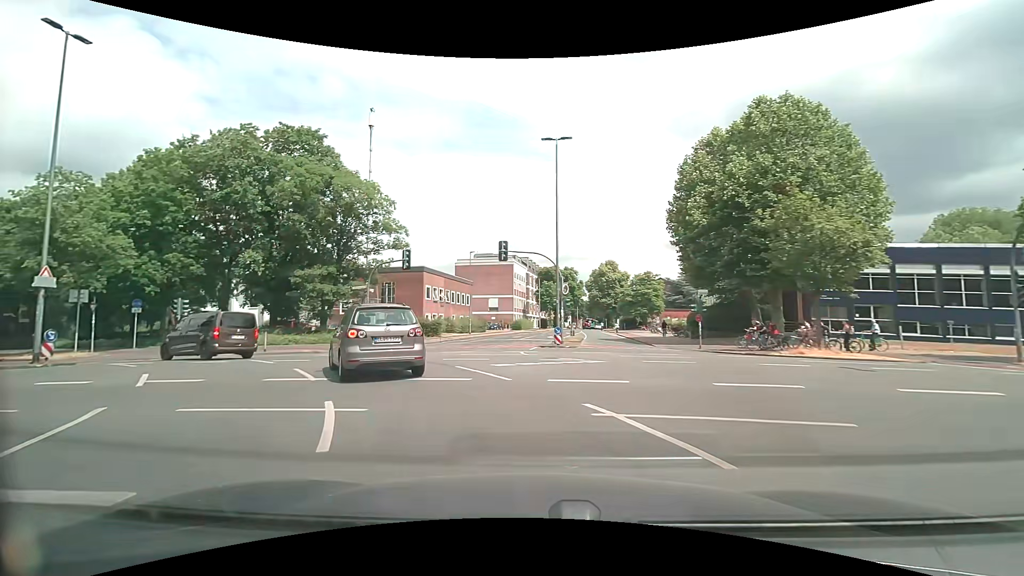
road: tertiary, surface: asphalt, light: Day
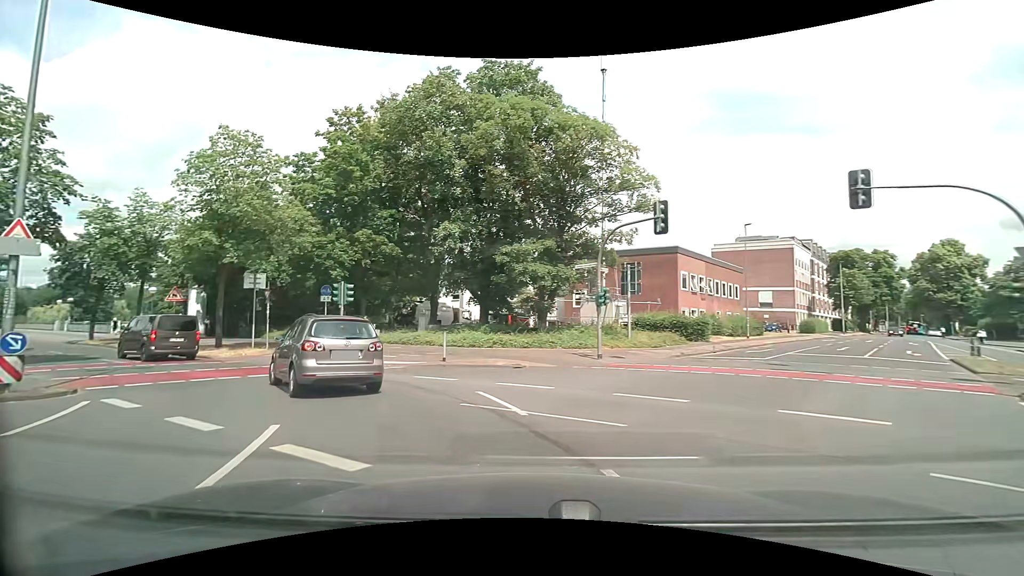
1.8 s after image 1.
(-3.0, +13.5) m; -25°
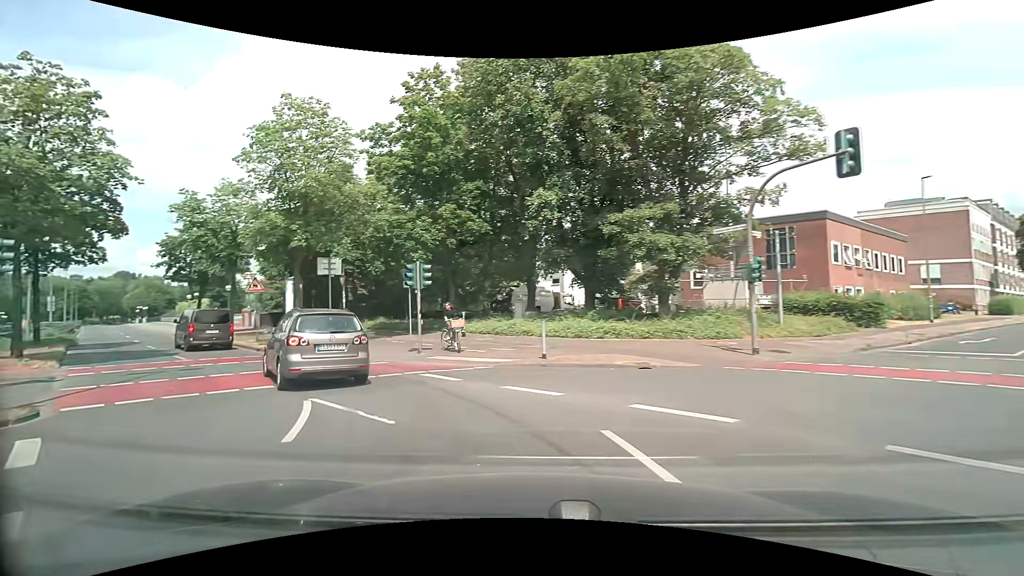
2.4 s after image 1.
(-0.4, +4.6) m; -12°
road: primary
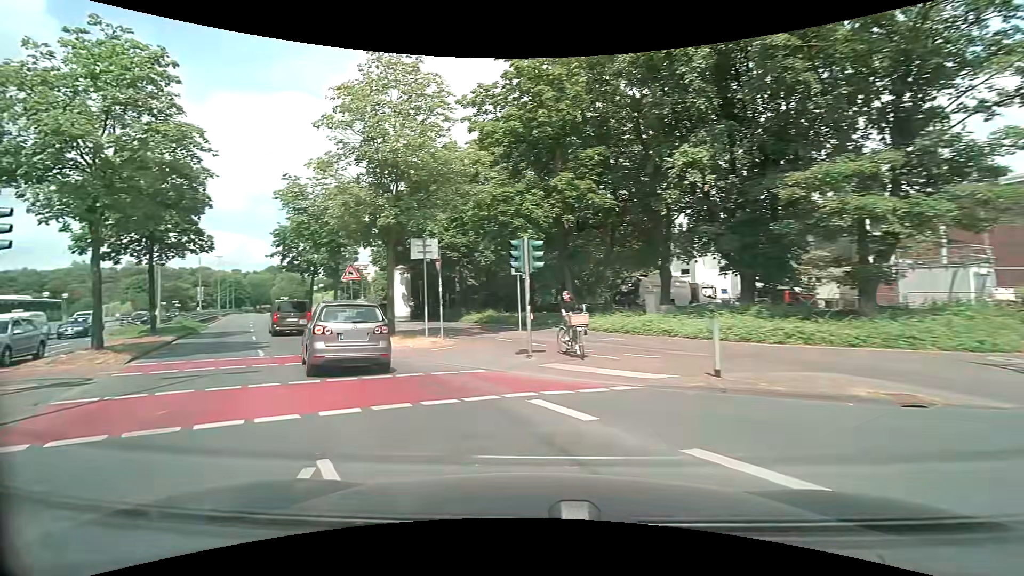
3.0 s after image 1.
(-0.5, +4.5) m; -13°
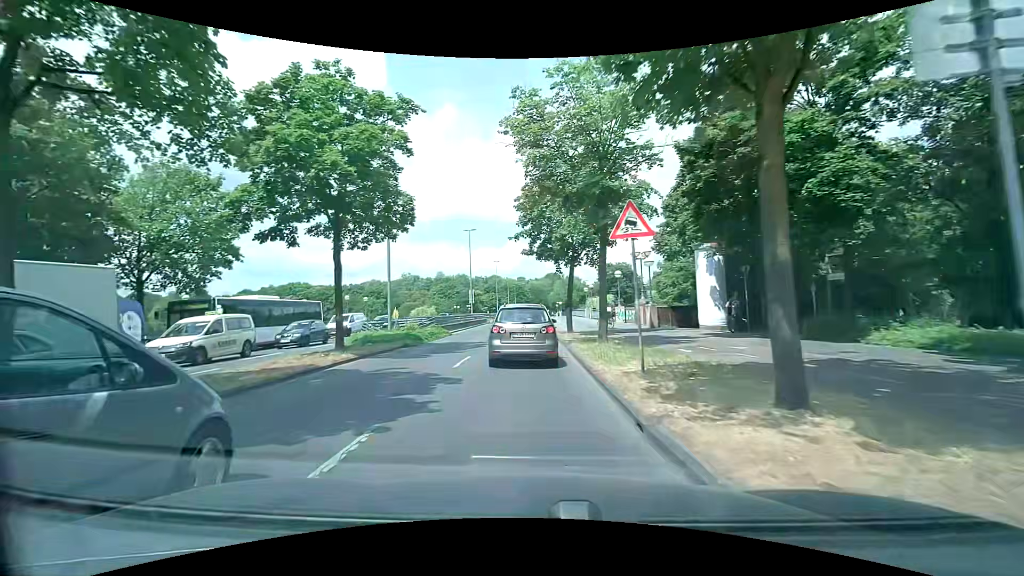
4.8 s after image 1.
(-4.4, +13.8) m; -32°
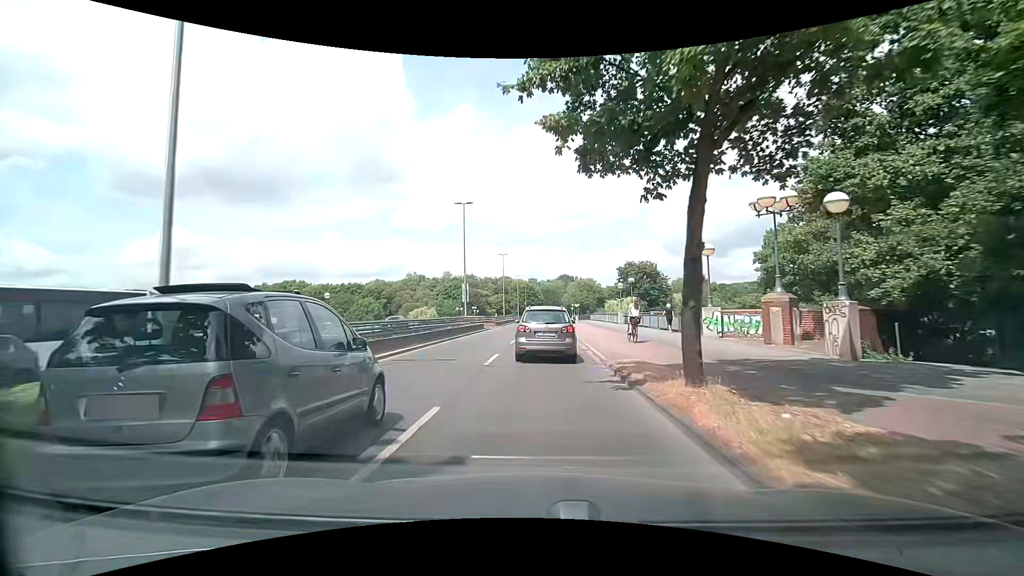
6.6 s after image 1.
(-0.6, +17.5) m; -3°
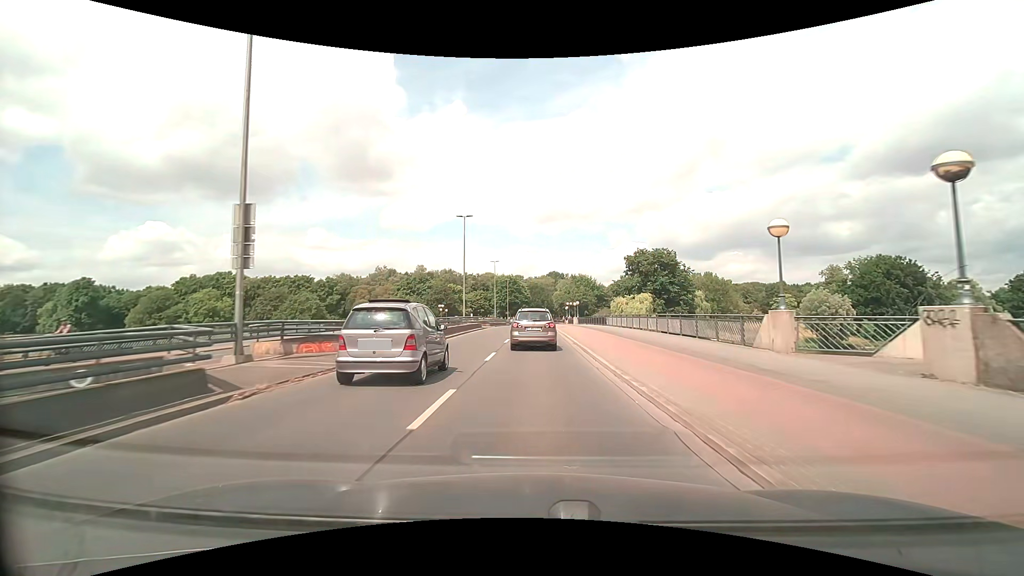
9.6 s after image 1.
(+1.3, +35.5) m; +3°
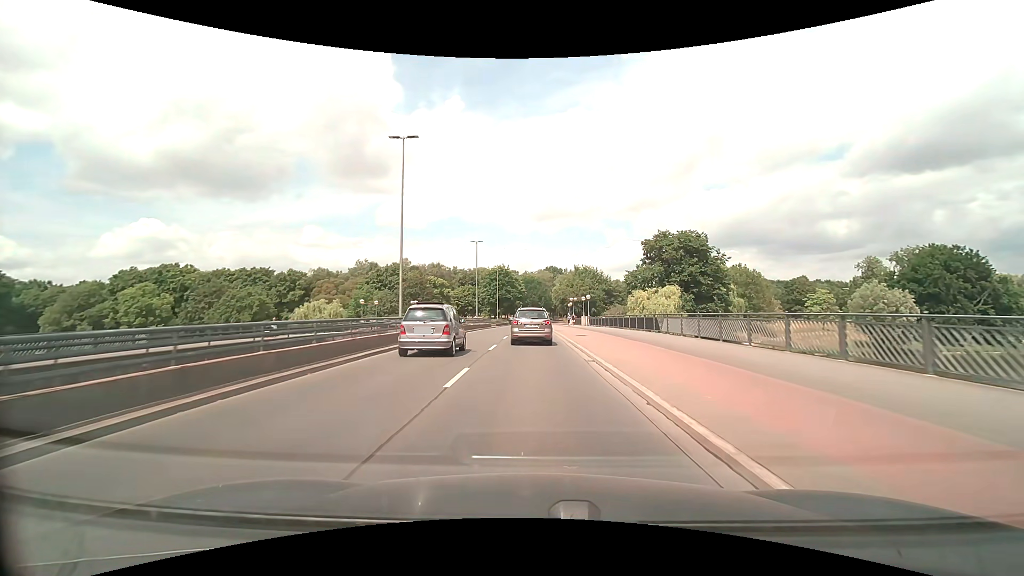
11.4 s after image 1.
(+0.1, +24.1) m; 0°
(0, +10) (0, +20) (0, +30) (0, +40) (0, +50) (-1, +60) (-1, +70) (-1, +80) (-1, +90) (0, +100) m
